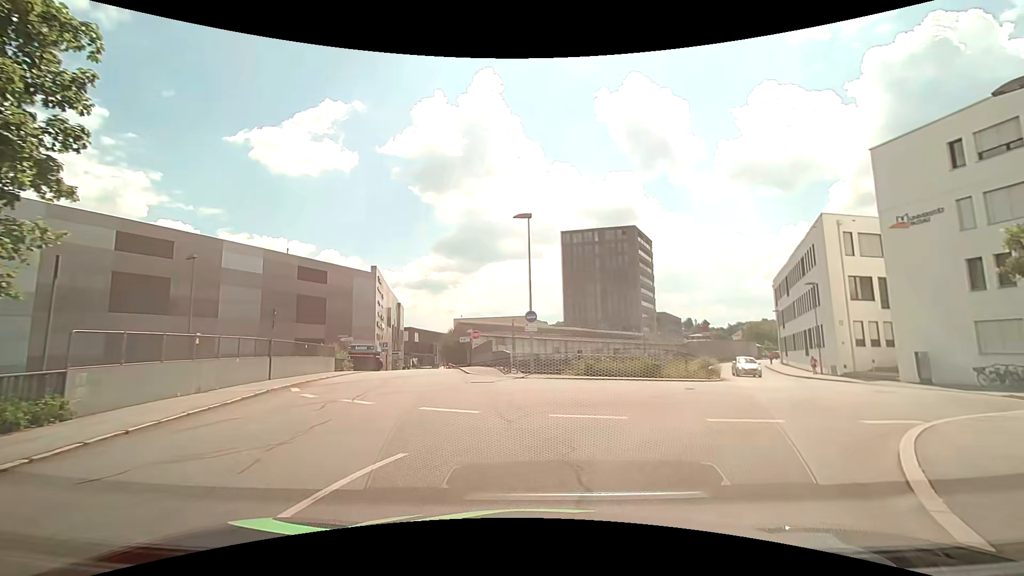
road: residential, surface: asphalt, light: Day
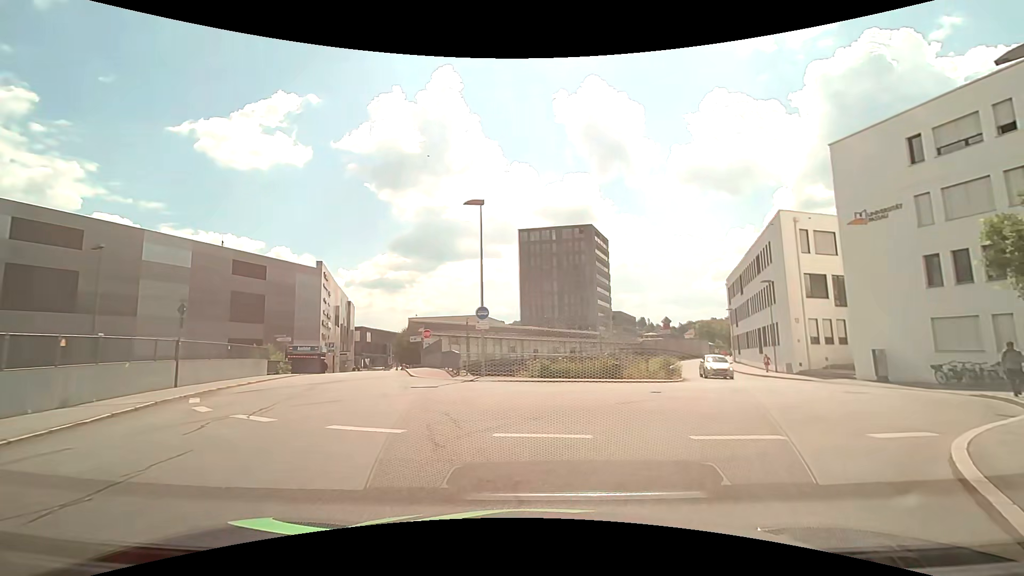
(+0.2, +2.3) m; +6°
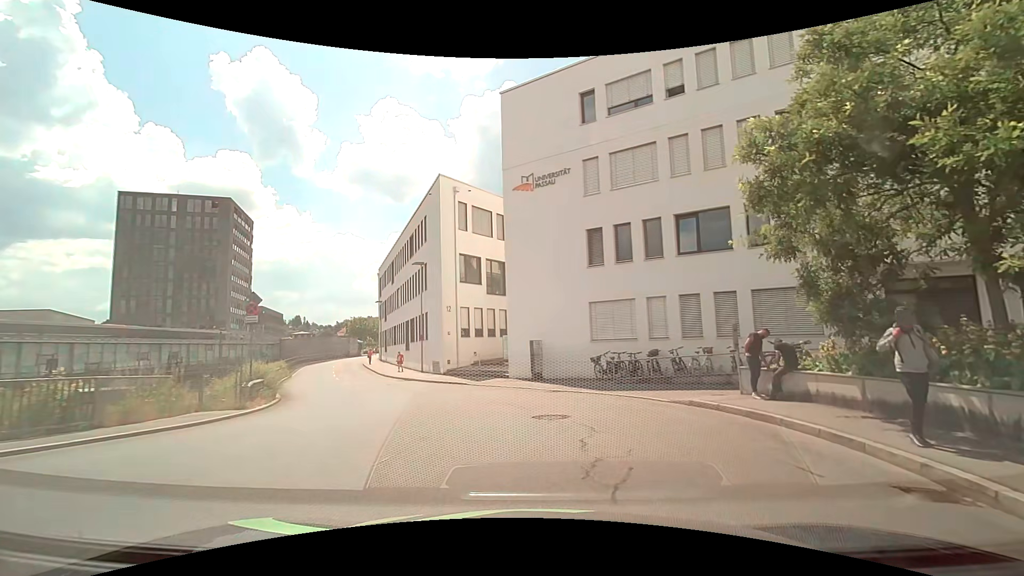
(+4.3, +11.4) m; +39°
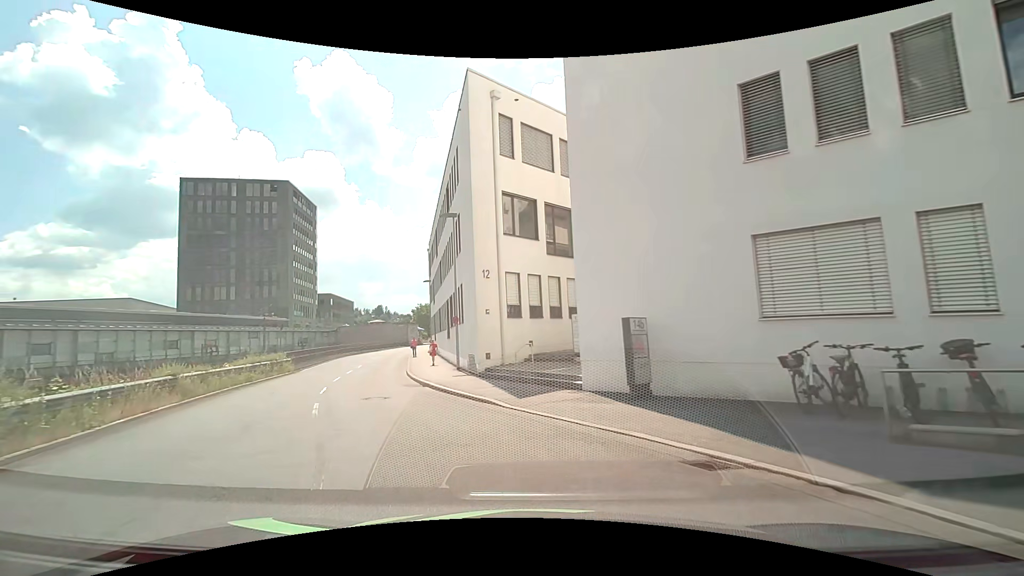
(-0.1, +11.8) m; -8°
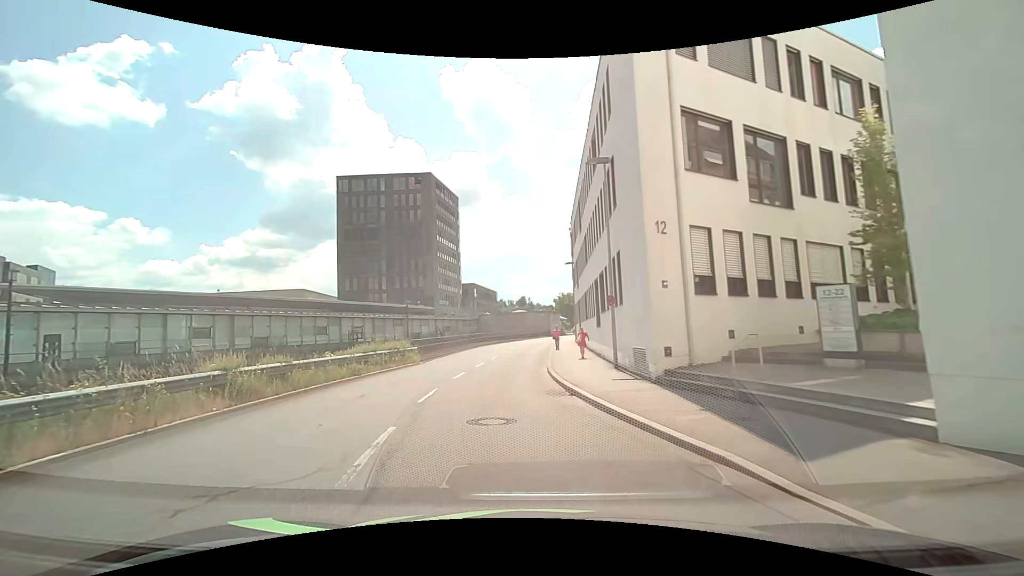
(-1.1, +6.5) m; -17°
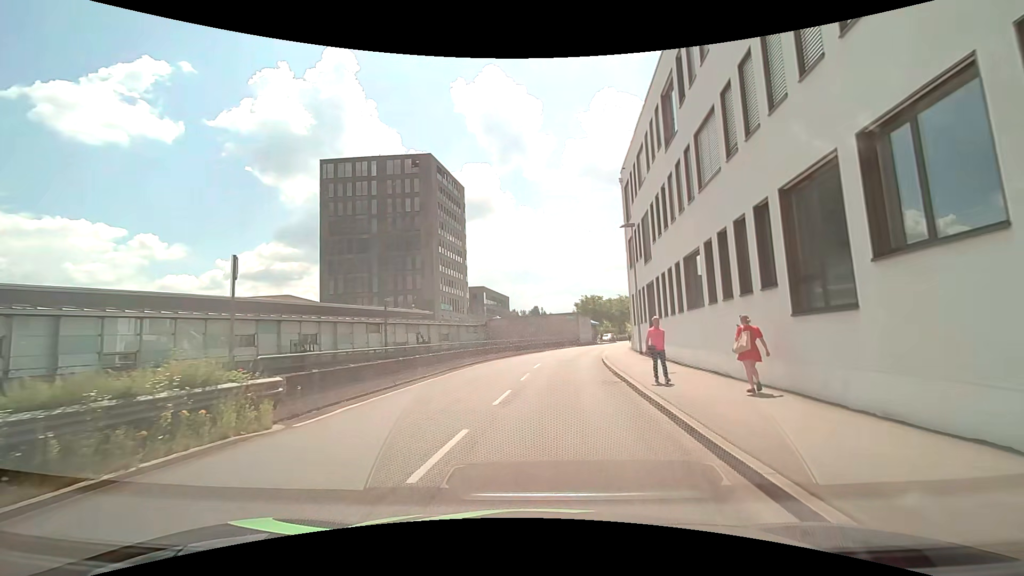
(-1.2, +18.1) m; -1°
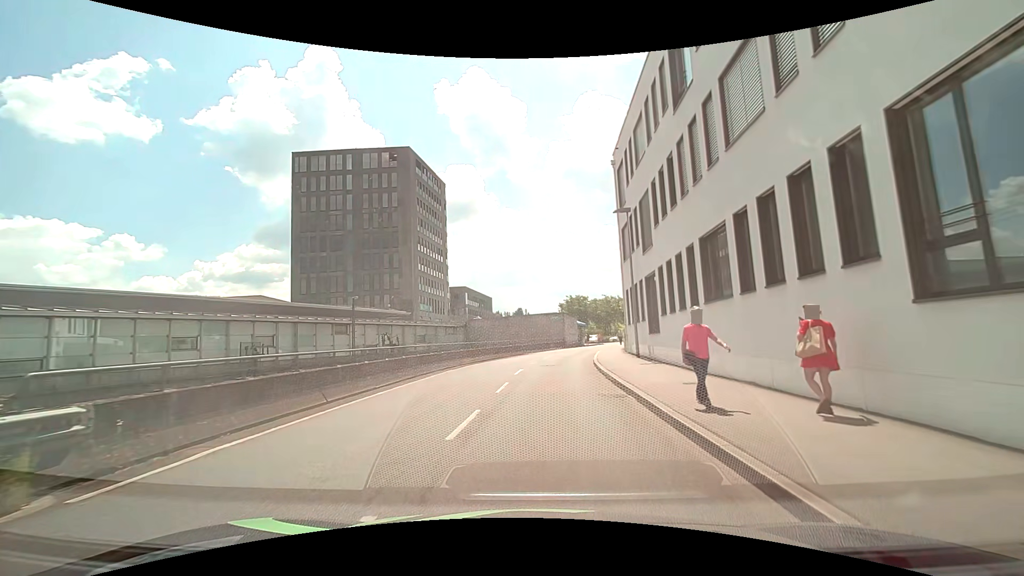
(+0.1, +3.8) m; +2°
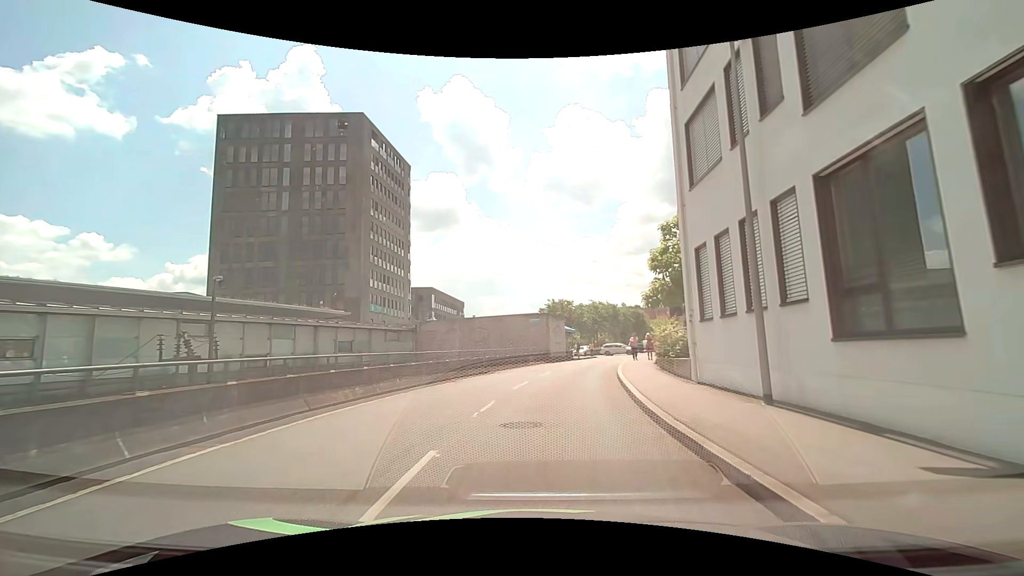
(+0.2, +15.5) m; +4°
